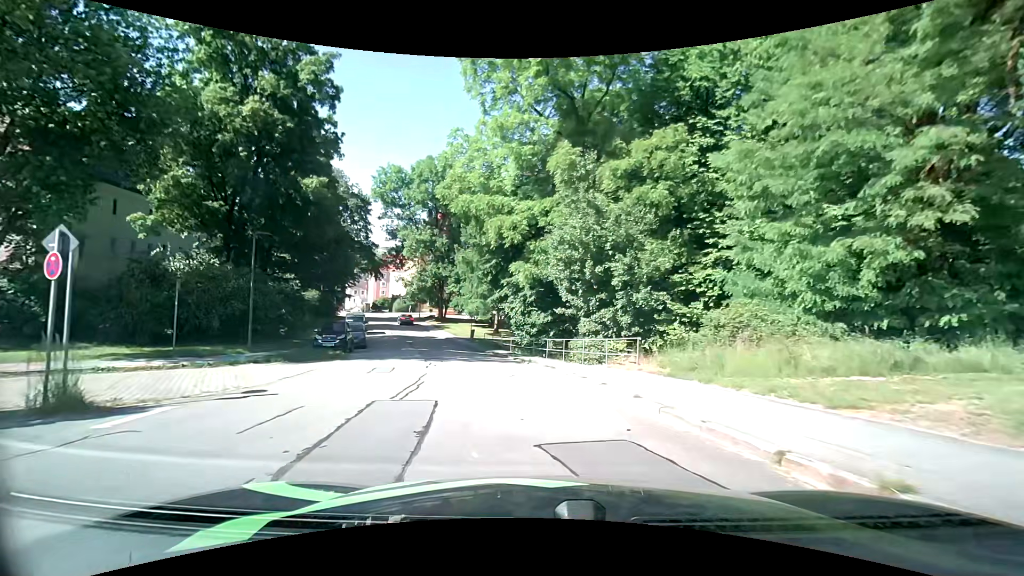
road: residential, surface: asphalt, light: Day
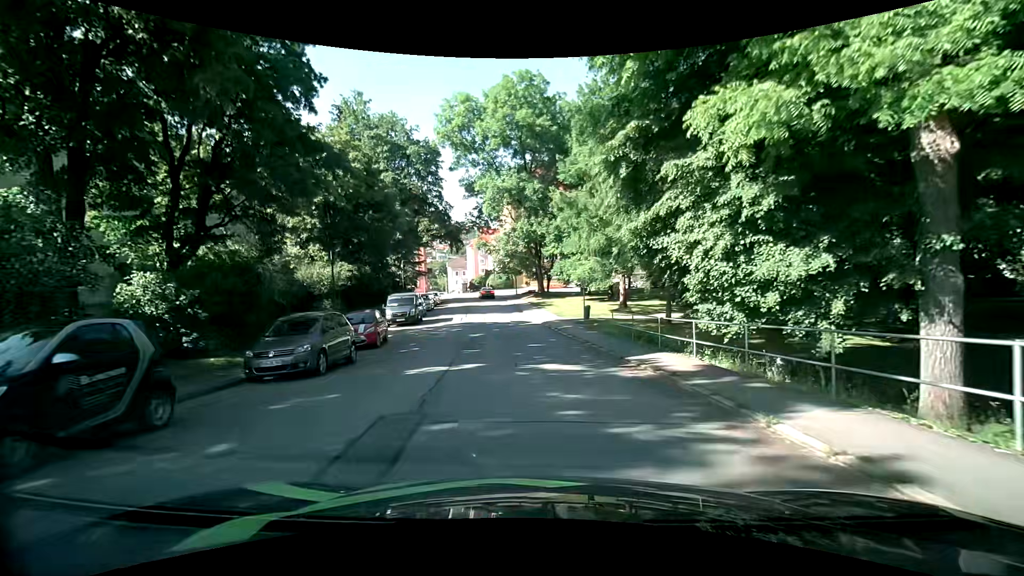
(-2.6, +19.4) m; -14°
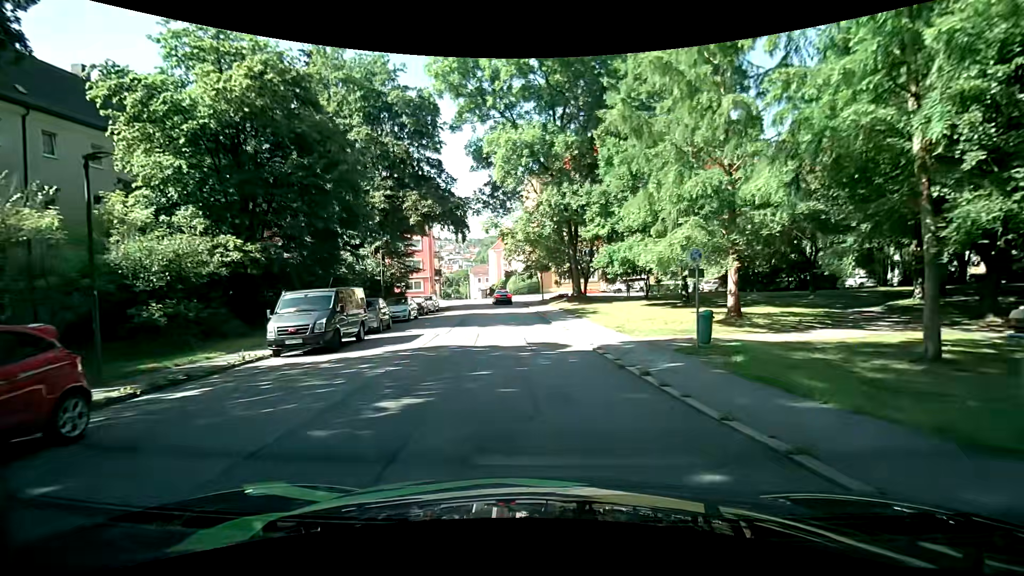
(-0.3, +16.2) m; -2°
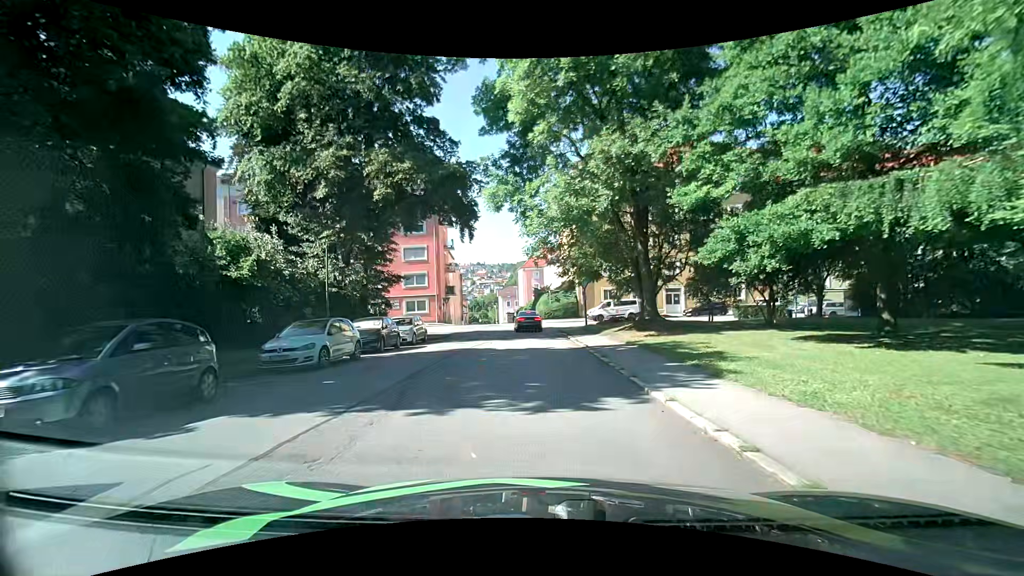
(-0.6, +15.4) m; -4°
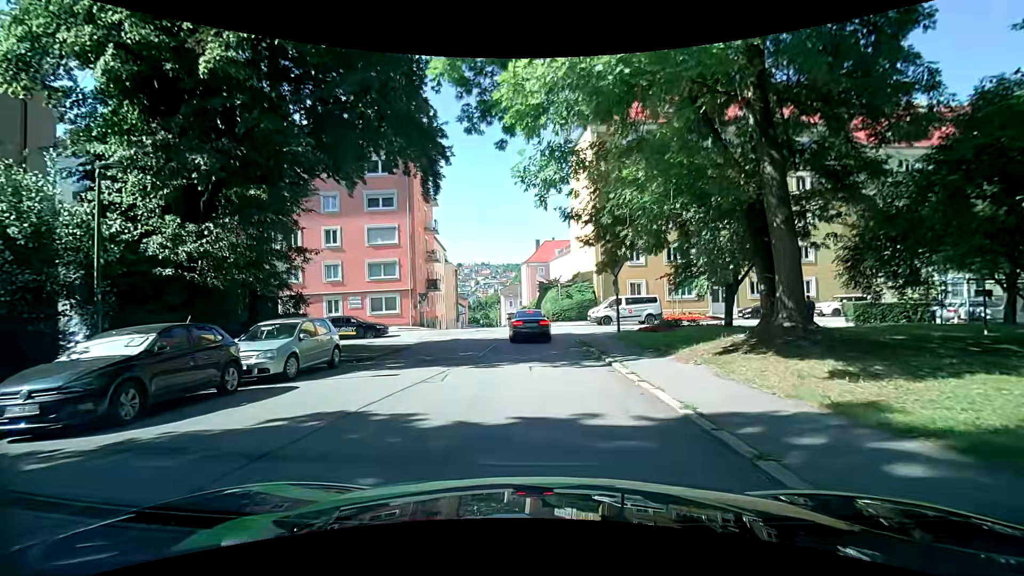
(-0.1, +12.4) m; -3°
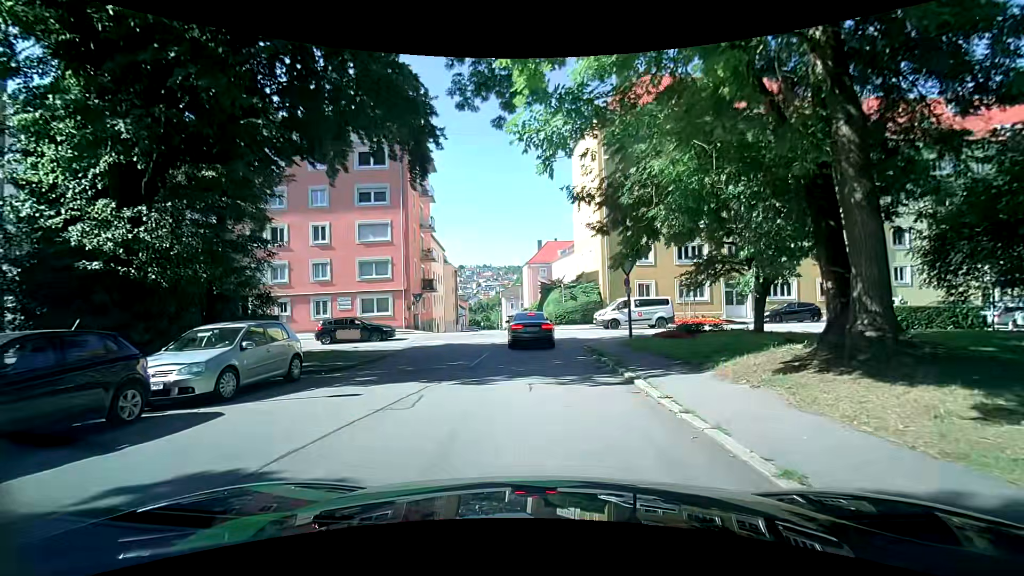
(+0.1, +2.5) m; +1°
